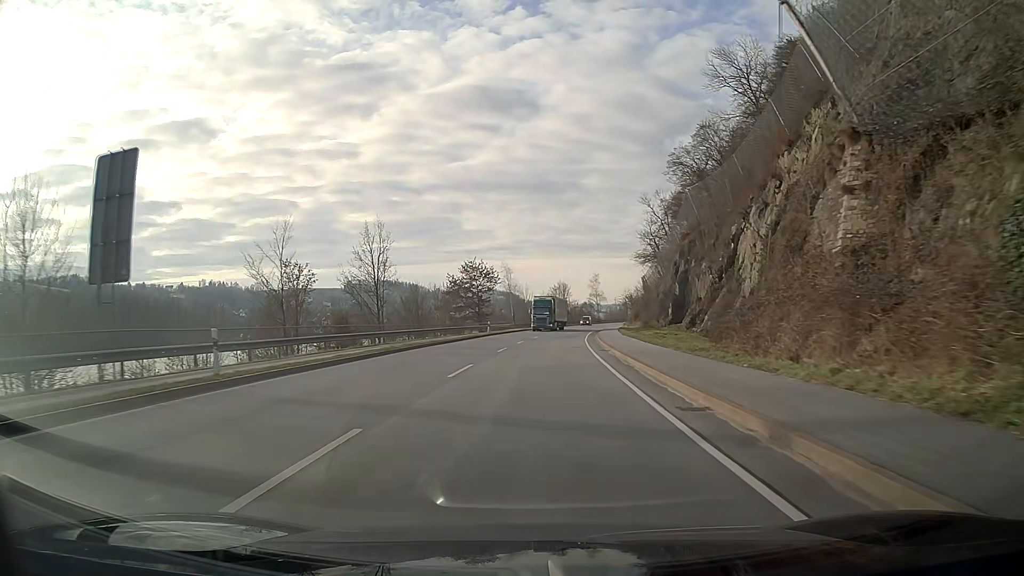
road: primary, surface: asphalt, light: Day
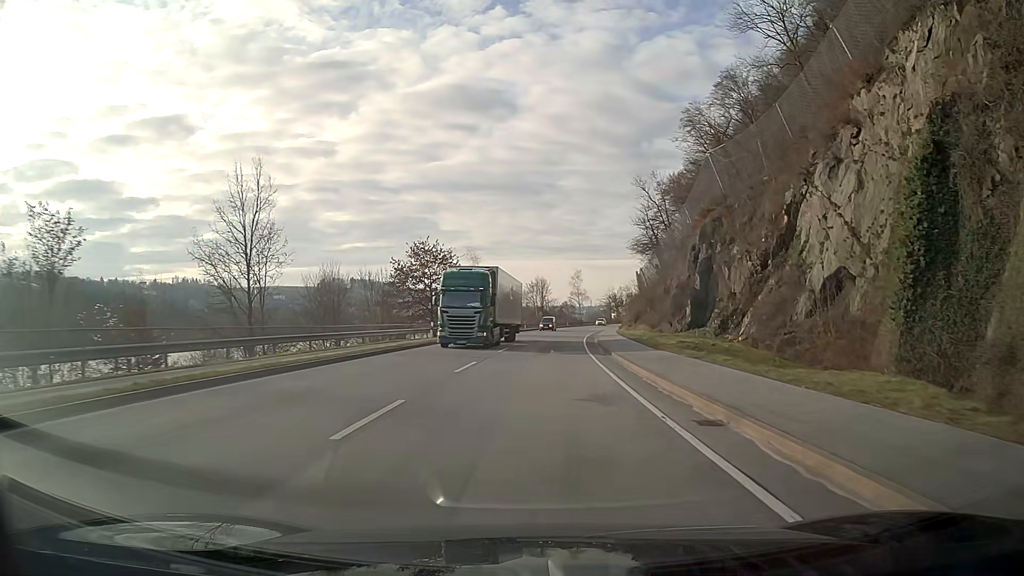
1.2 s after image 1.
(+0.4, +21.5) m; +2°
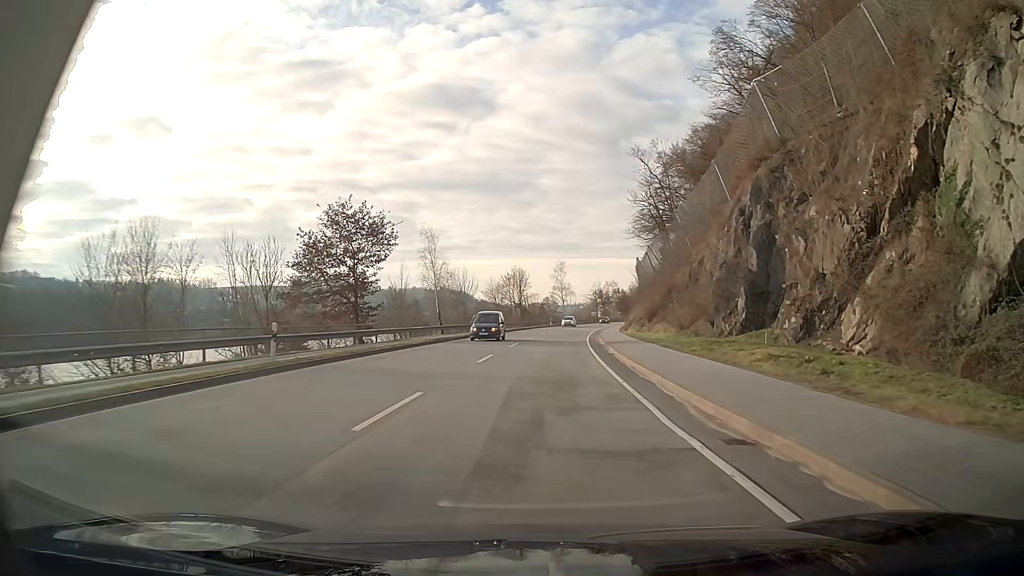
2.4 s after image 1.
(+0.4, +21.6) m; +2°
